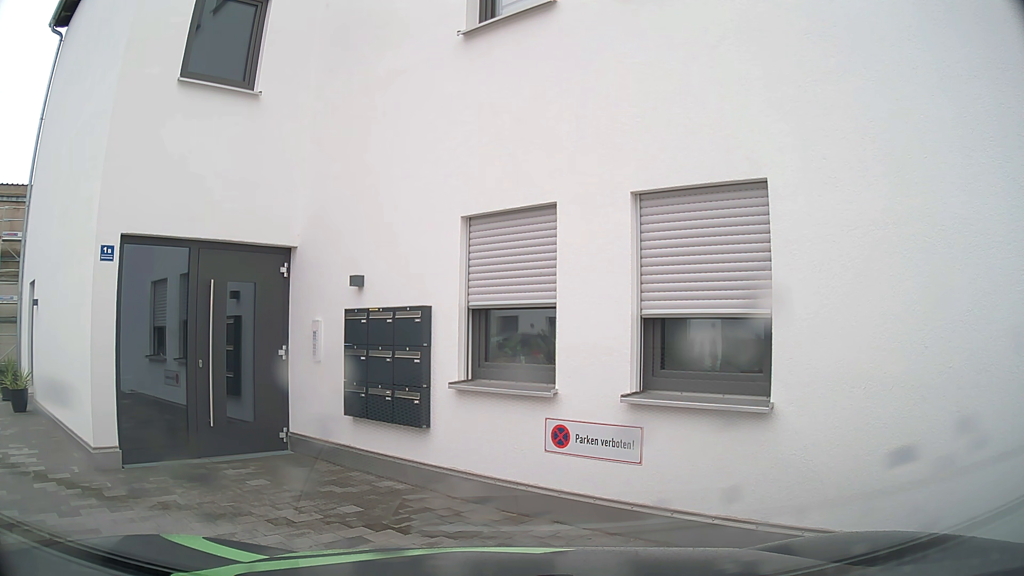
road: tertiary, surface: asphalt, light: Day
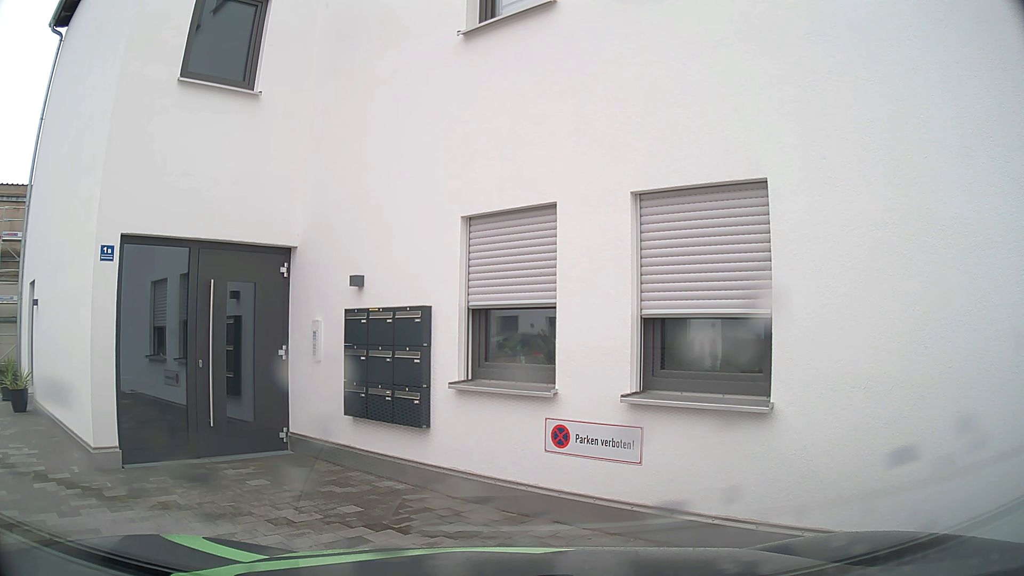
(0.0, 0.0) m; 0°
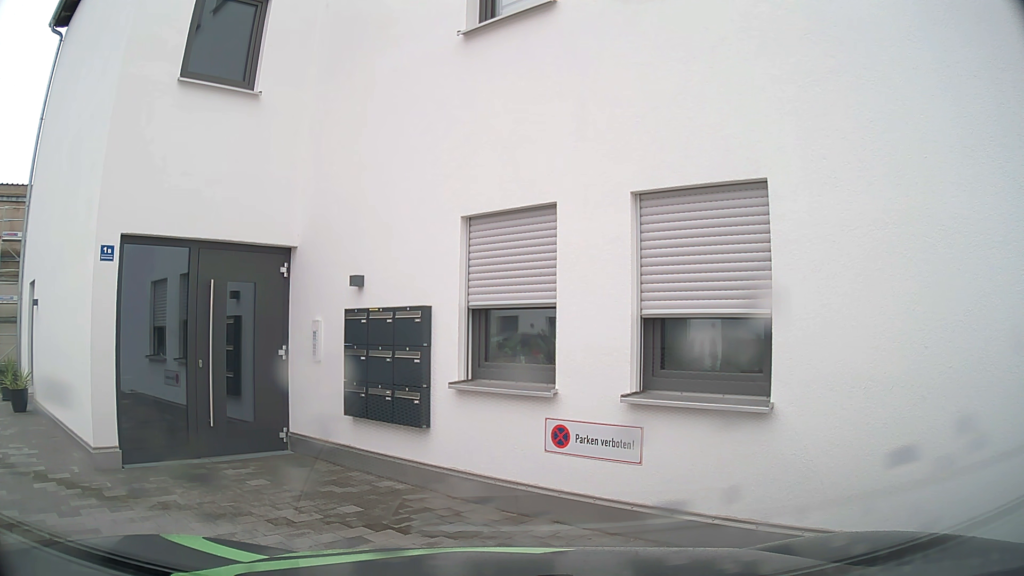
(0.0, 0.0) m; 0°
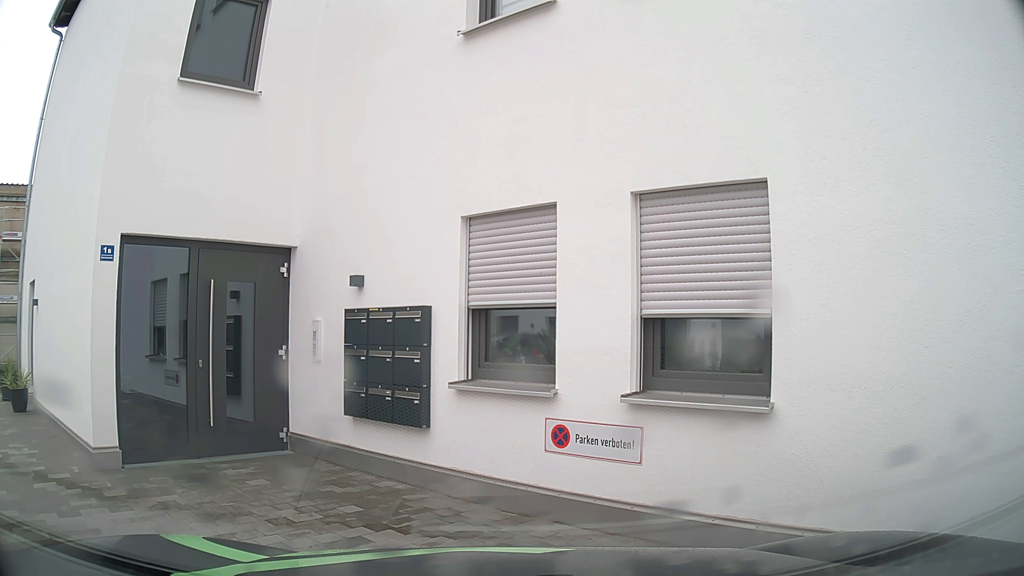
(0.0, 0.0) m; 0°
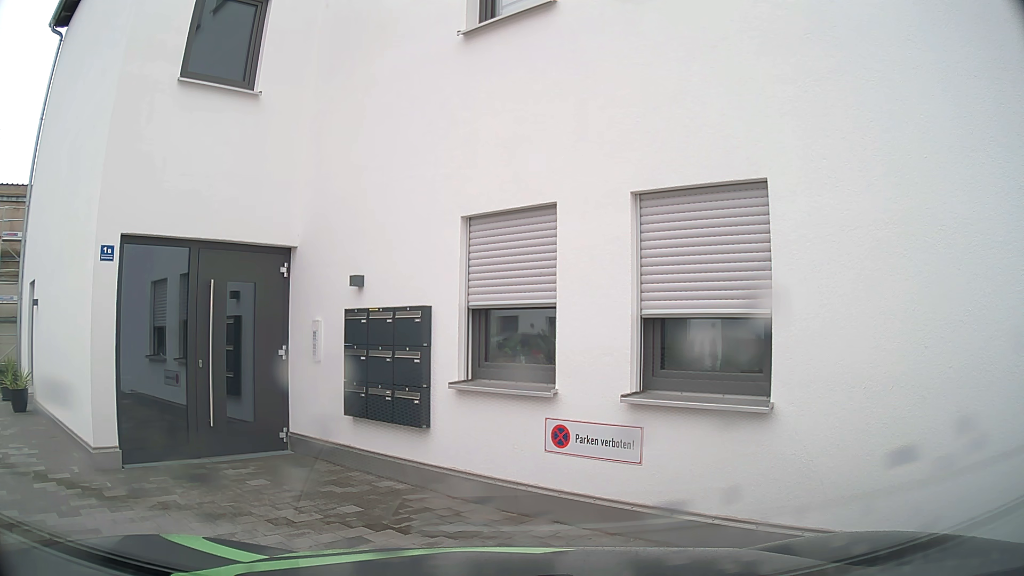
(0.0, 0.0) m; 0°
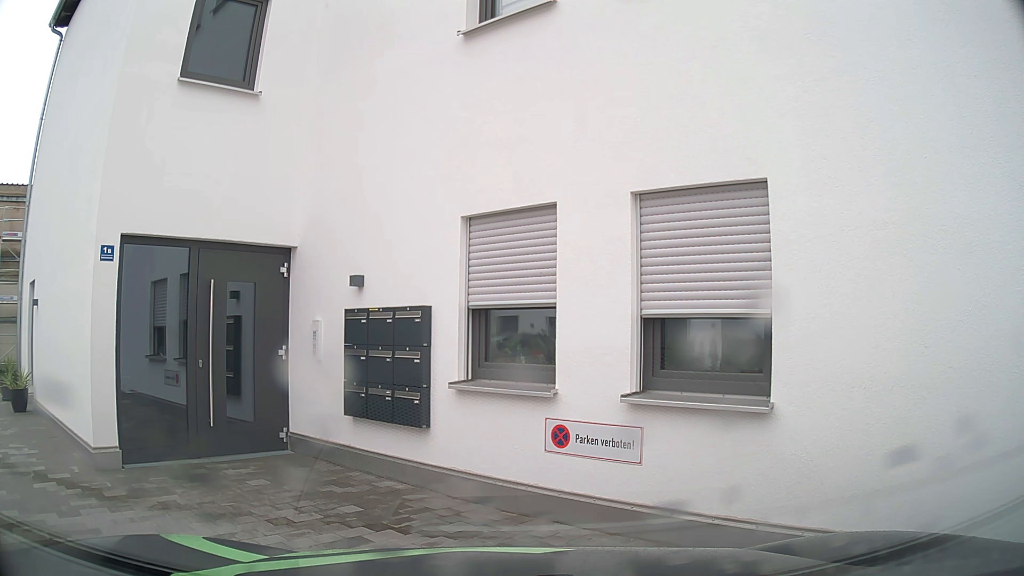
(0.0, 0.0) m; 0°
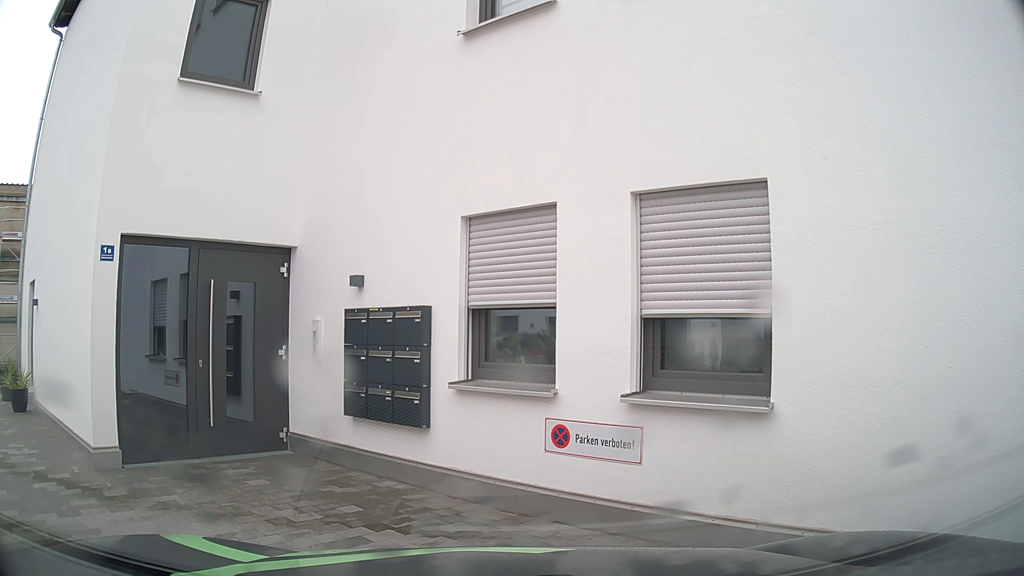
(0.0, 0.0) m; 0°
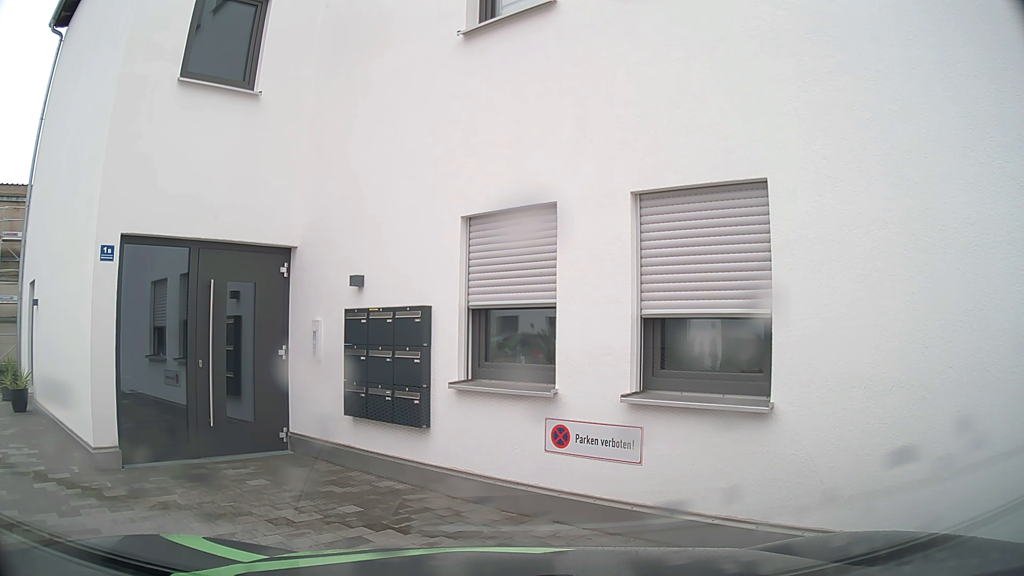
(0.0, 0.0) m; 0°
